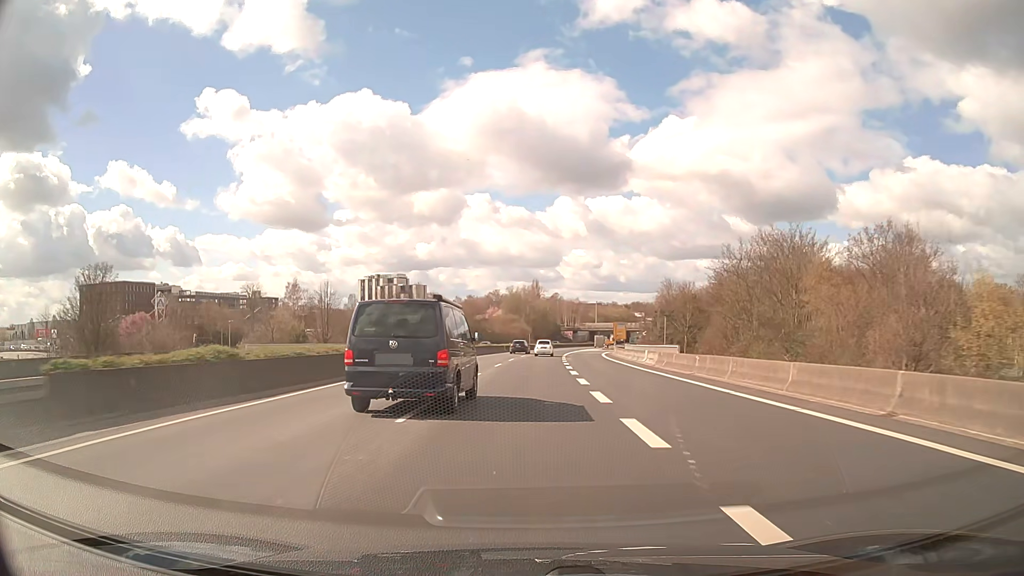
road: trunk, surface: asphalt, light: Day
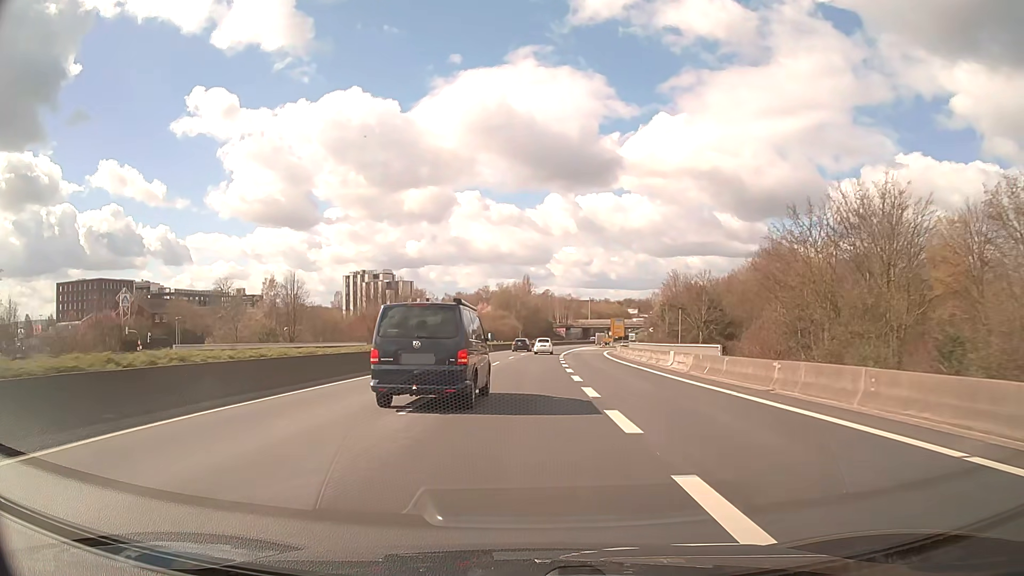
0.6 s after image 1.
(+0.1, +10.9) m; +1°
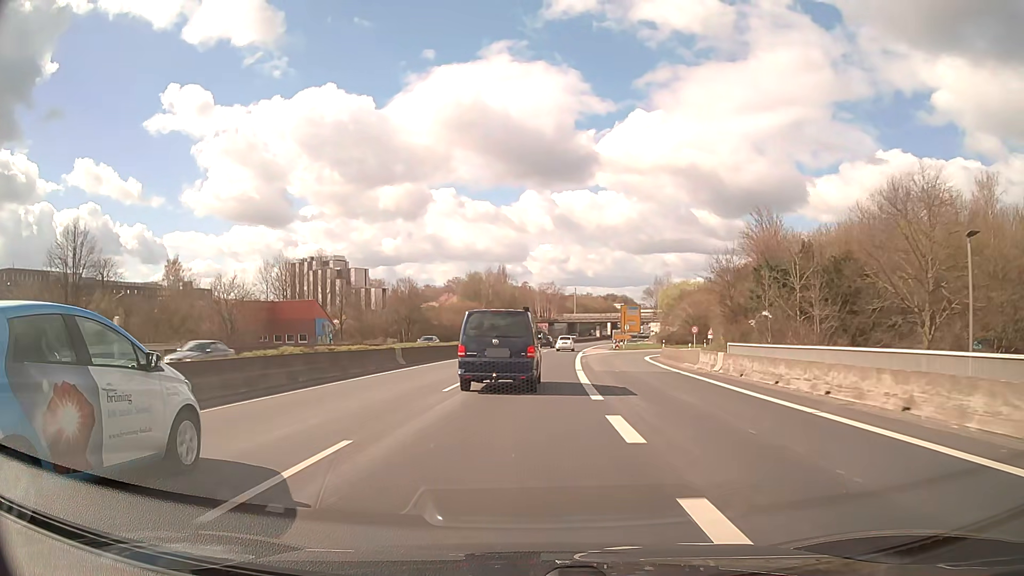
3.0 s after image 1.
(+0.8, +43.6) m; +2°
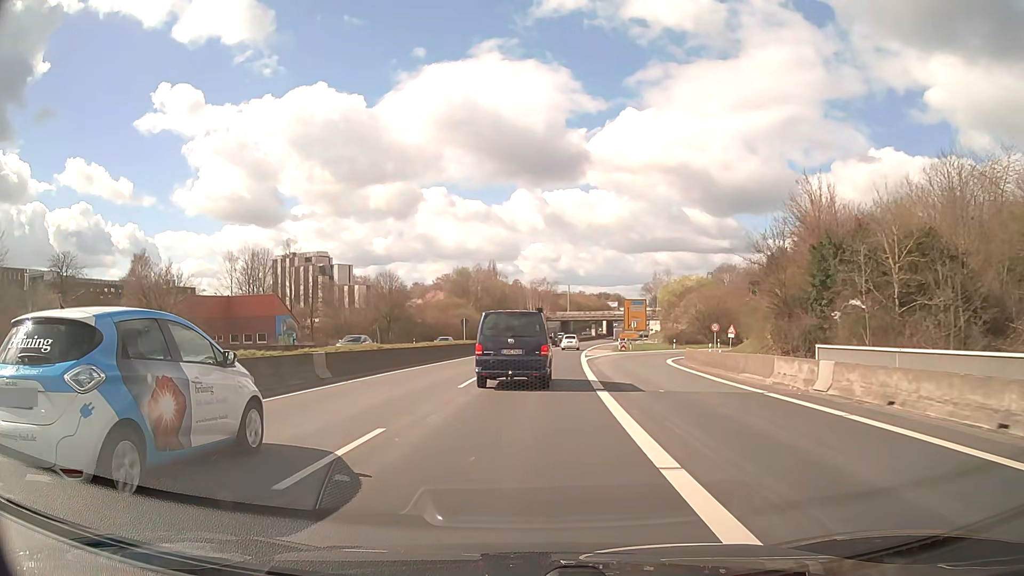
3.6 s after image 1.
(0.0, +10.9) m; +1°
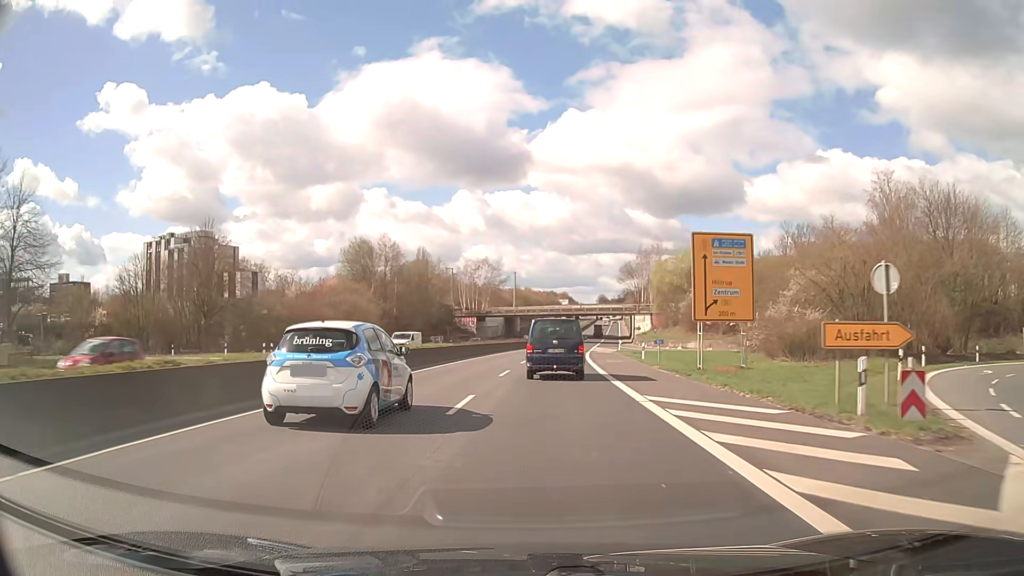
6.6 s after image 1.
(+2.1, +54.0) m; +5°
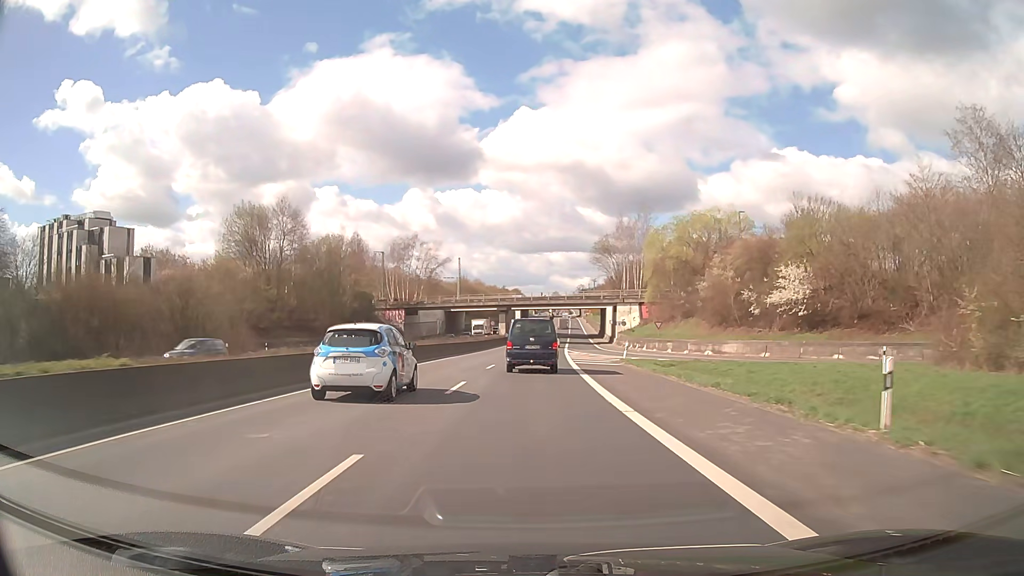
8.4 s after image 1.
(+1.3, +32.3) m; +4°
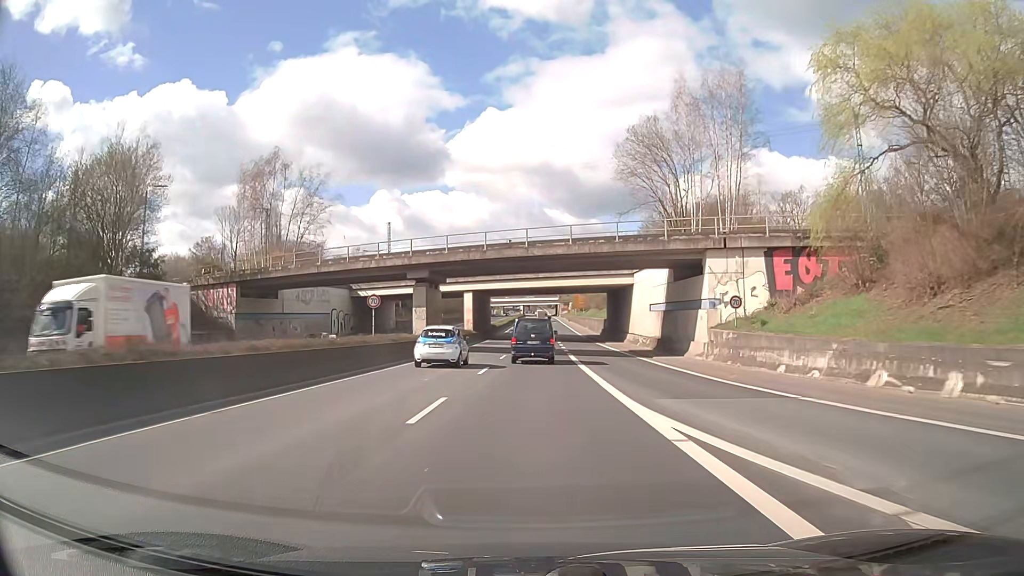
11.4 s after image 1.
(+1.2, +53.9) m; +3°
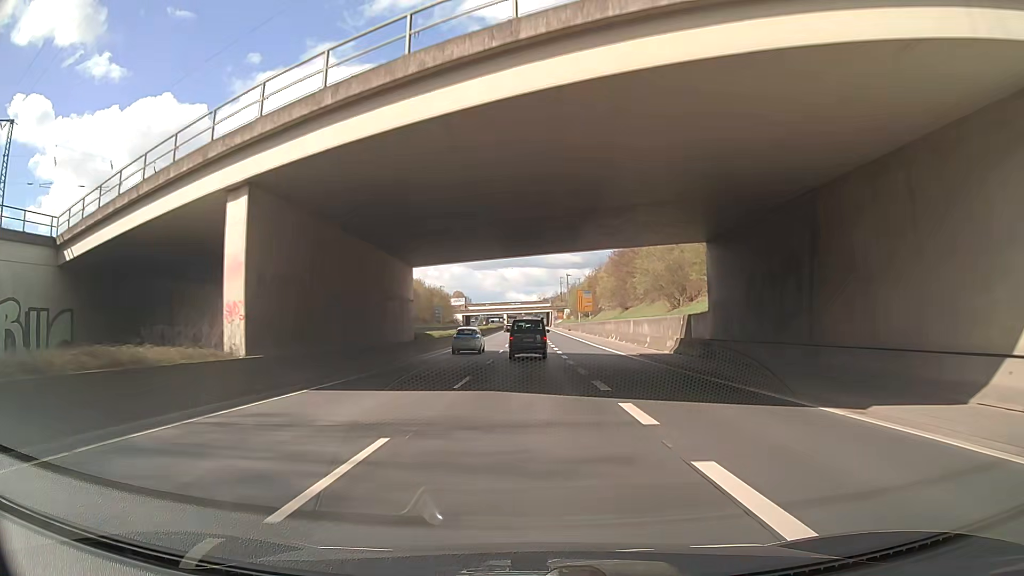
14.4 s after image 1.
(+0.9, +53.7) m; +1°
(0, +10) (0, +20) (0, +30) (0, +40) (0, +50) (0, +60) (0, +70) (0, +80) (0, +90) (0, +100) m
